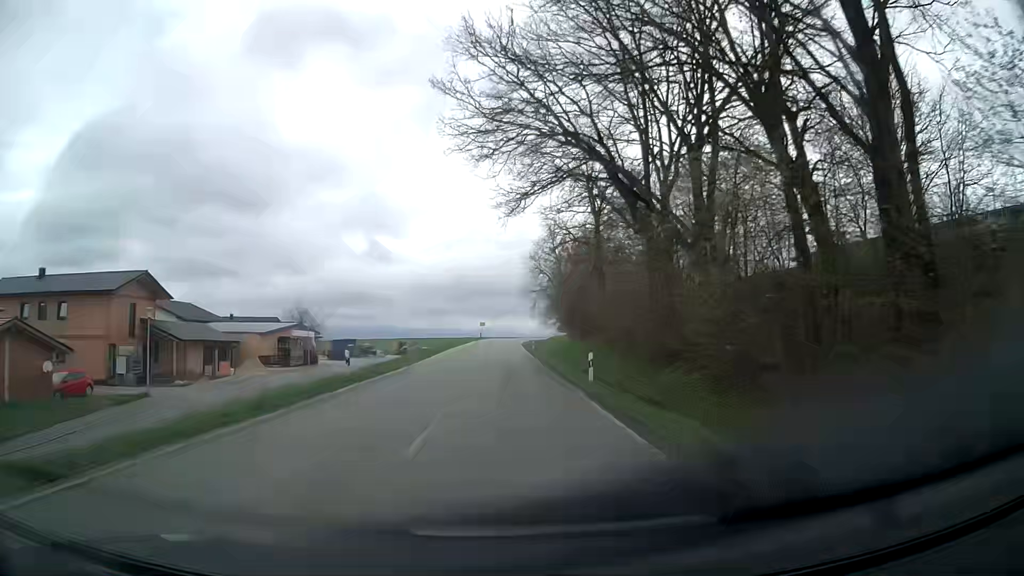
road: tertiary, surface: asphalt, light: Day
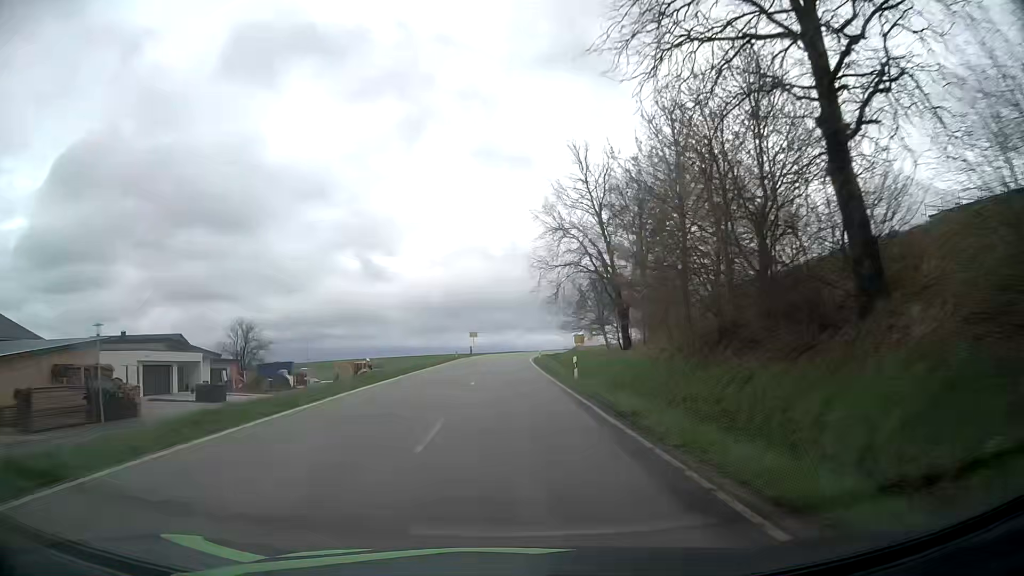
(+0.3, +35.6) m; +1°
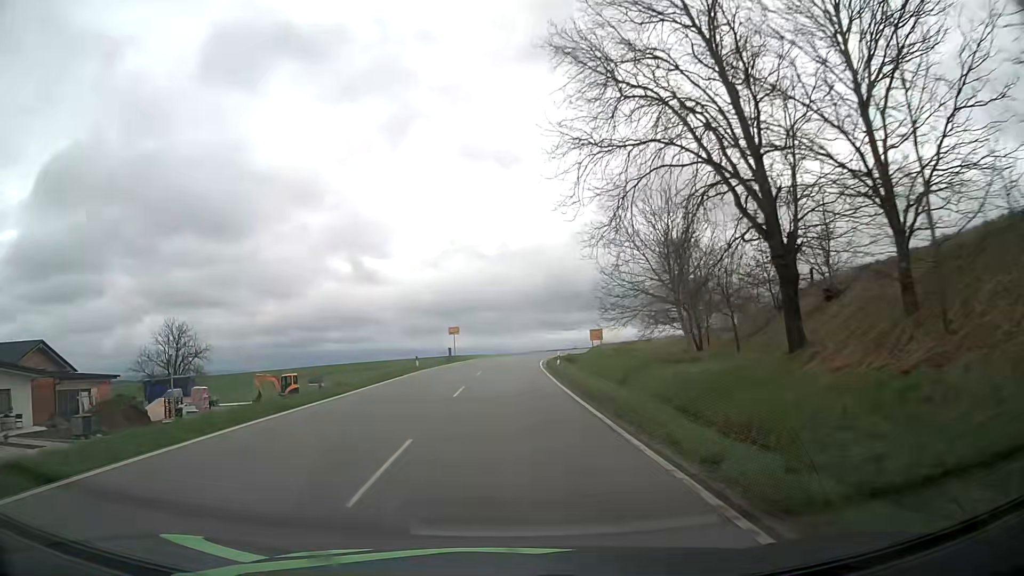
(-0.1, +26.6) m; 0°
(0, +10) (0, +20) (0, +30) (0, +40) (+1, +50) (+1, +60) (+3, +70) (+4, +80) (+7, +89) (+9, +99) m
